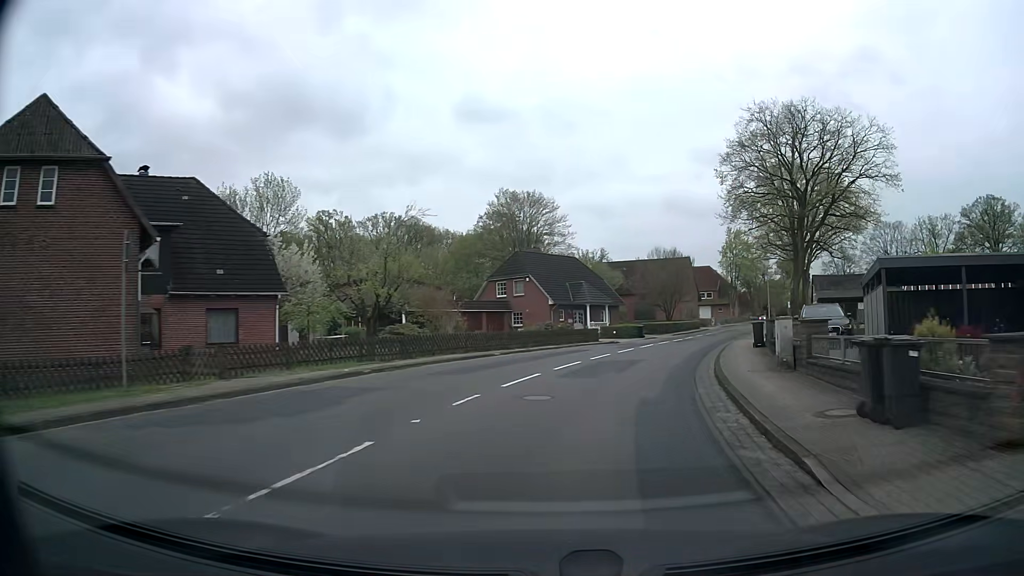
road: secondary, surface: asphalt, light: Day
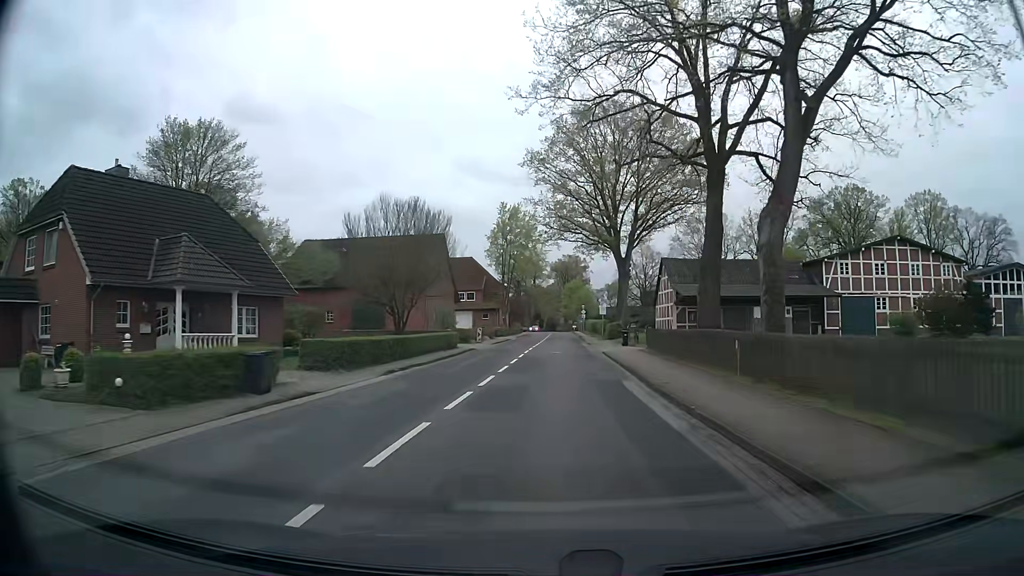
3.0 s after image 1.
(+8.2, +36.3) m; +21°
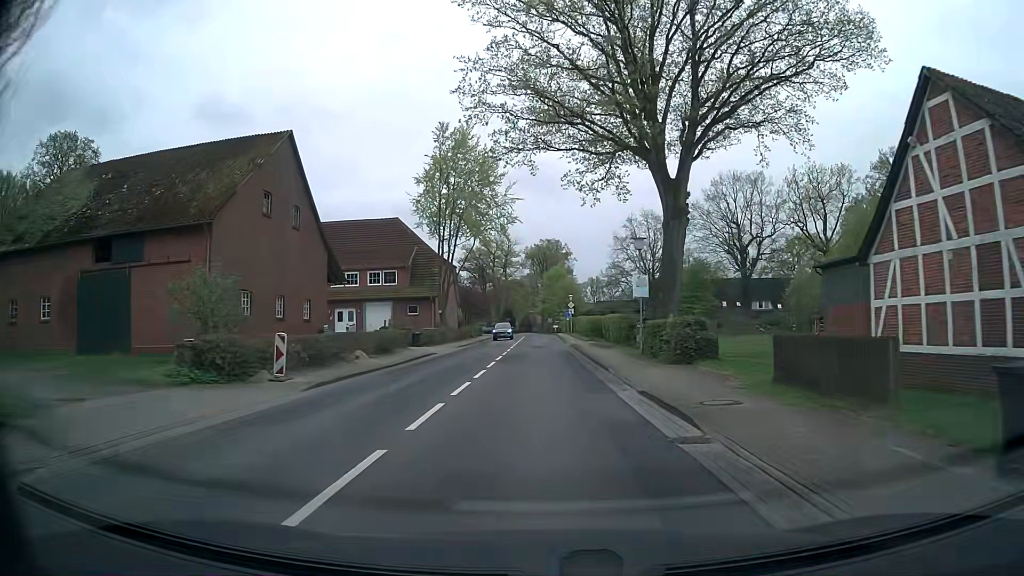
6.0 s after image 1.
(+1.3, +38.1) m; +2°
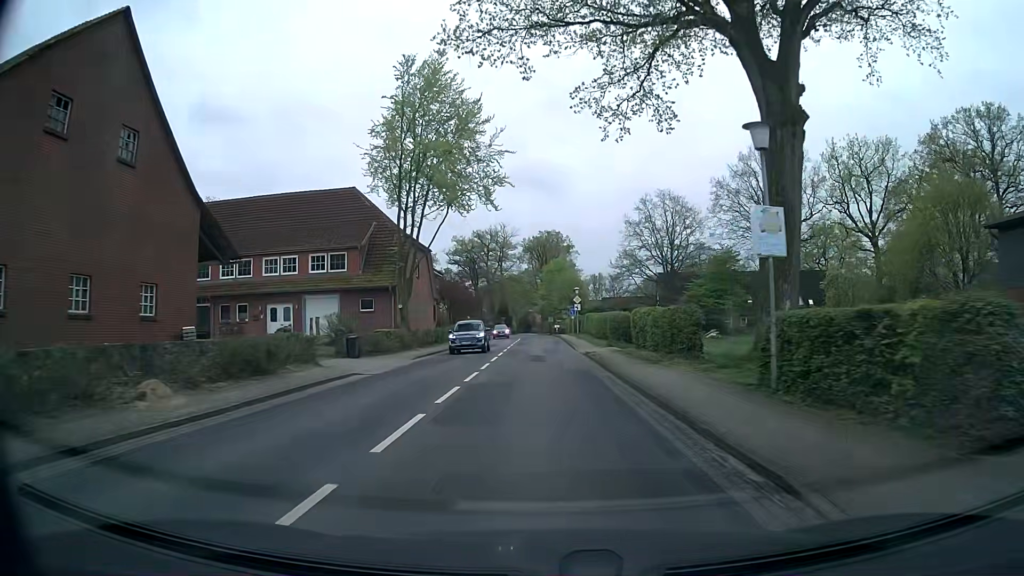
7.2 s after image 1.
(0.0, +15.3) m; 0°
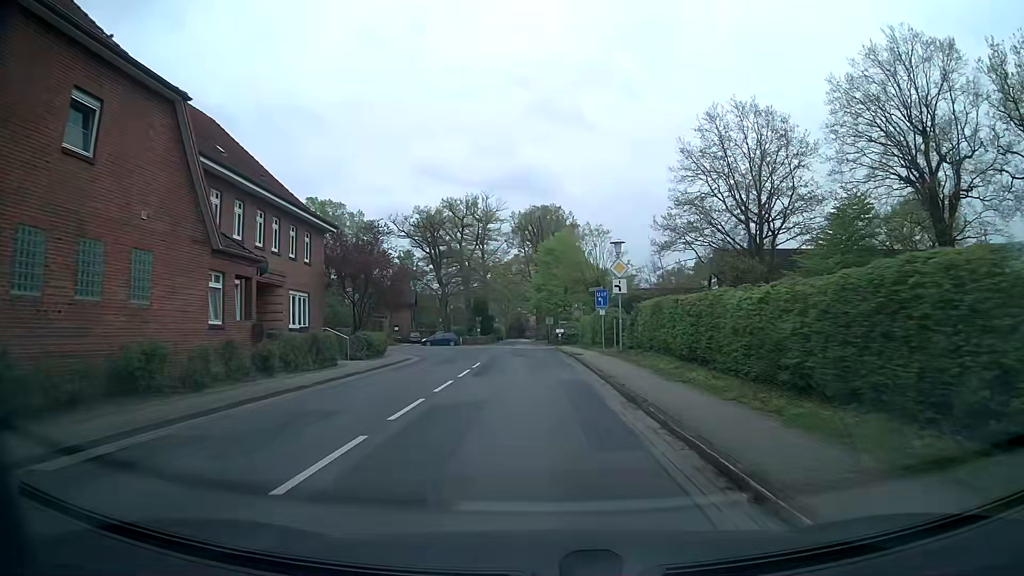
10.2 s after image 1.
(+0.1, +38.2) m; 0°
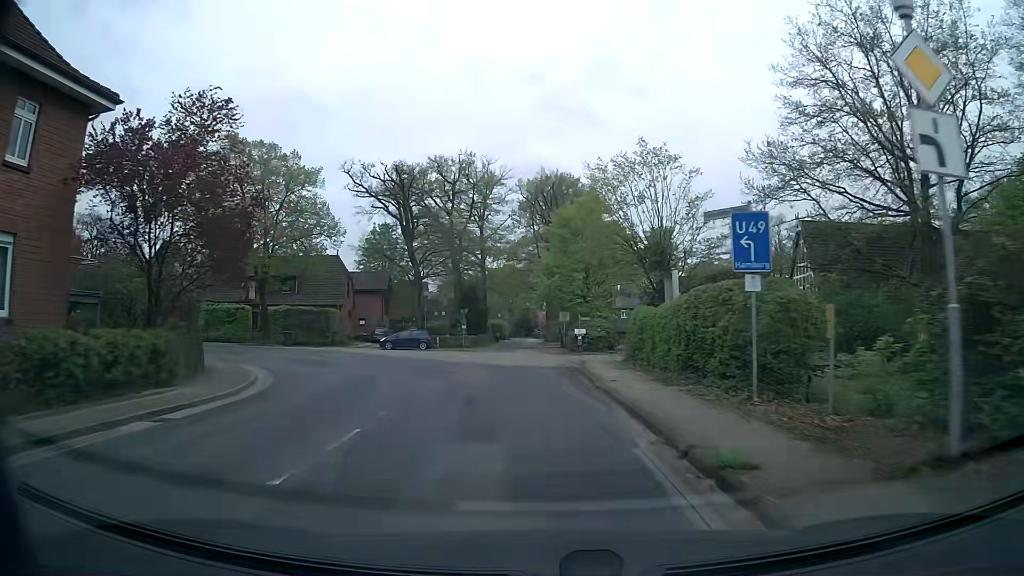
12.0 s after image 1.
(-0.1, +22.3) m; -1°
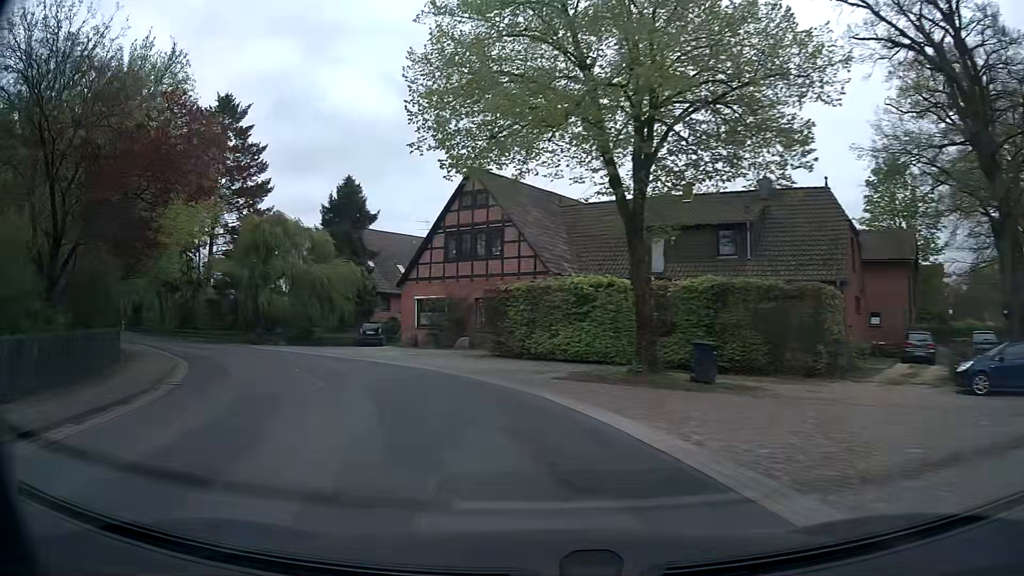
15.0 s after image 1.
(-9.0, +30.6) m; -40°
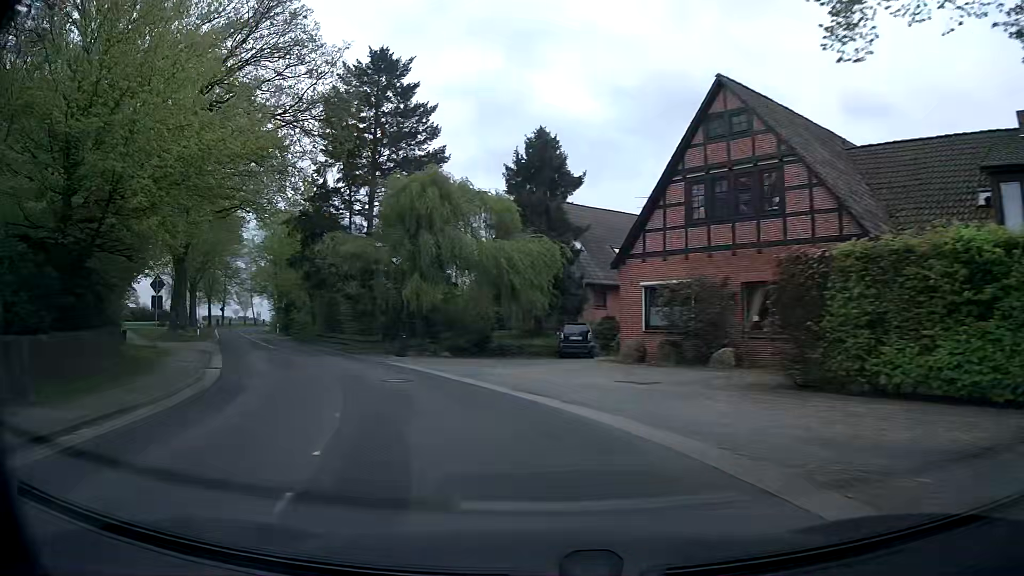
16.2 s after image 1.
(-2.0, +12.7) m; -18°
(-1, +10) (-5, +19) (-9, +28) (-14, +37) (-19, +45) (-24, +54) (-29, +63) (-34, +72) (-39, +80) (-42, +90) m
